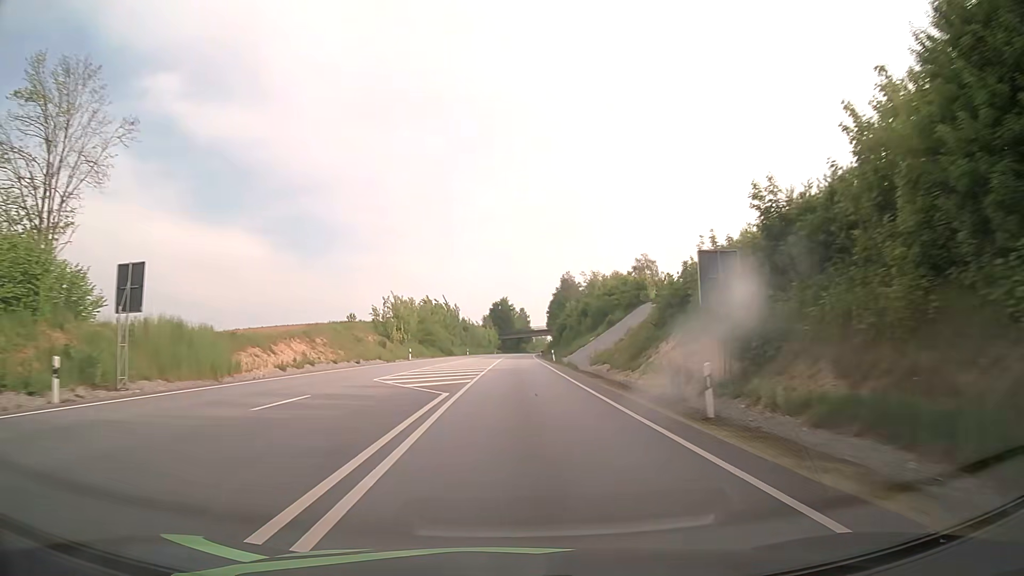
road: primary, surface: asphalt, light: Day
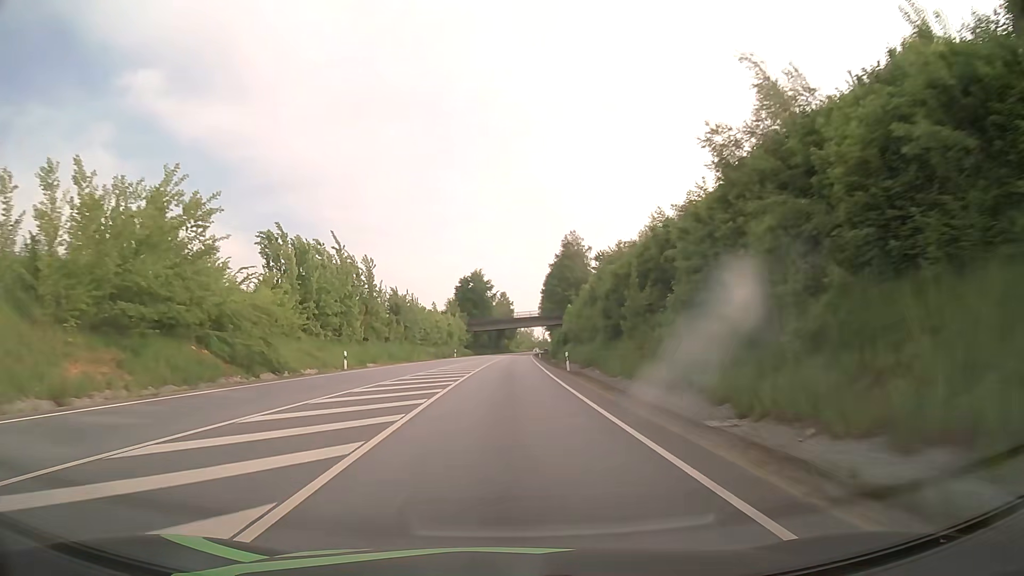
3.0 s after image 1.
(+1.7, +75.7) m; +2°
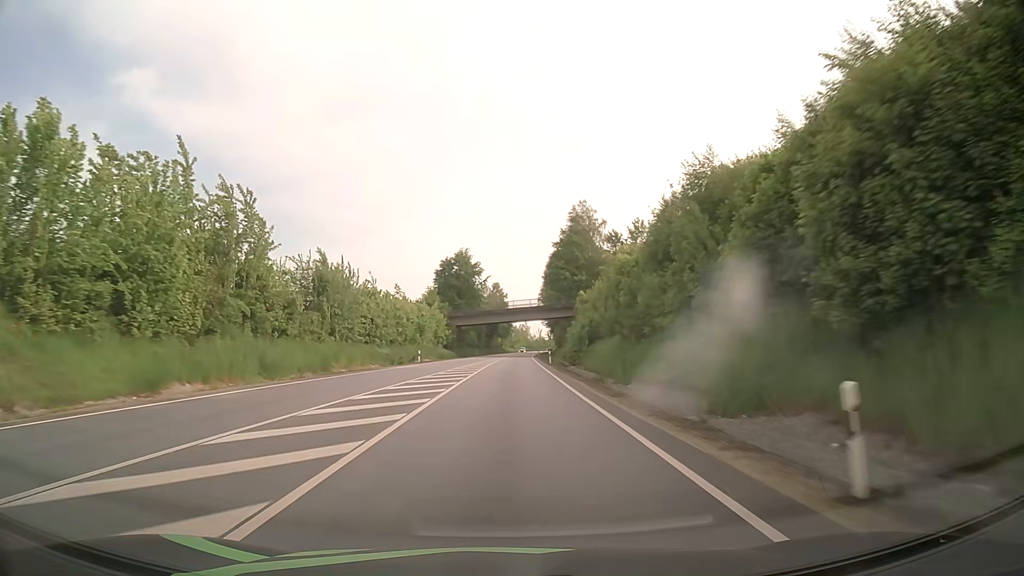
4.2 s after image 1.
(+0.1, +30.8) m; +1°
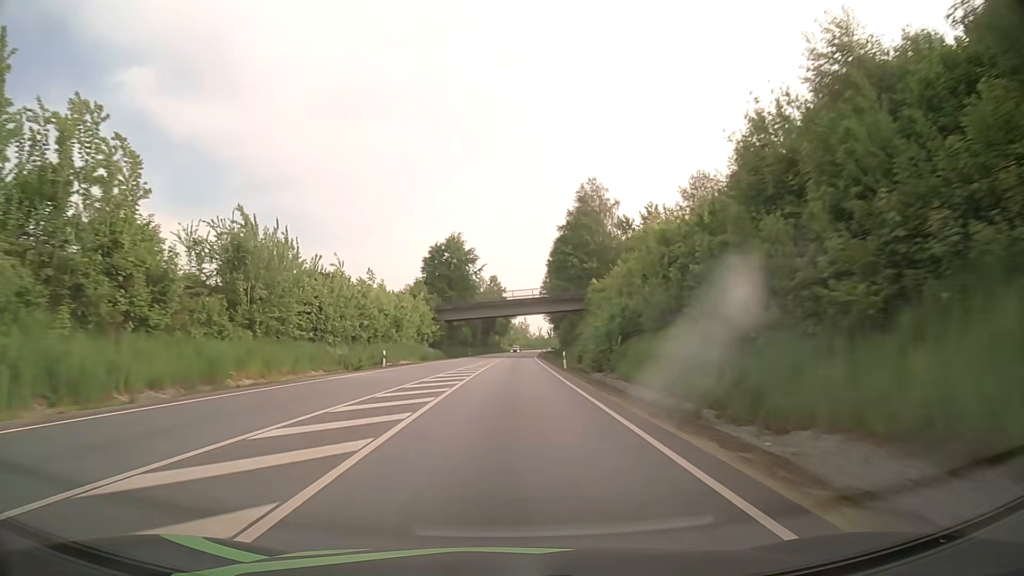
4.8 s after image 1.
(0.0, +15.5) m; 0°
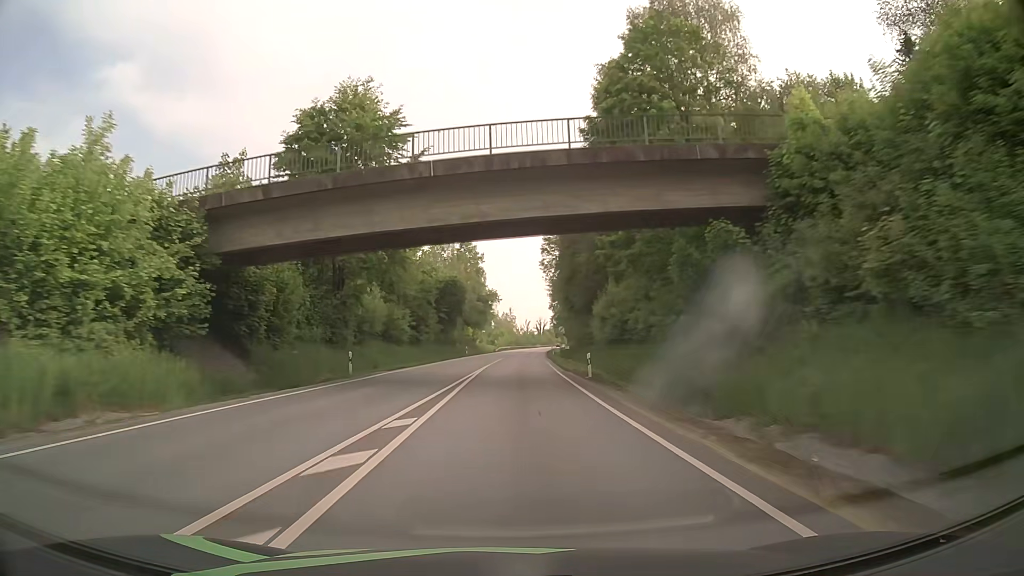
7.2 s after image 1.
(+0.4, +62.8) m; +1°
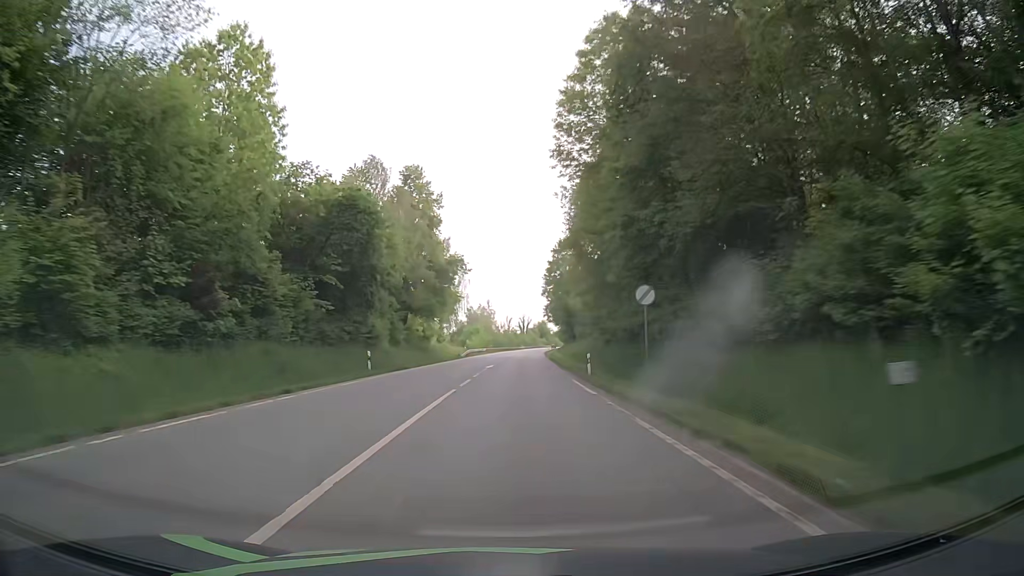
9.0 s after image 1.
(+0.7, +47.4) m; +2°
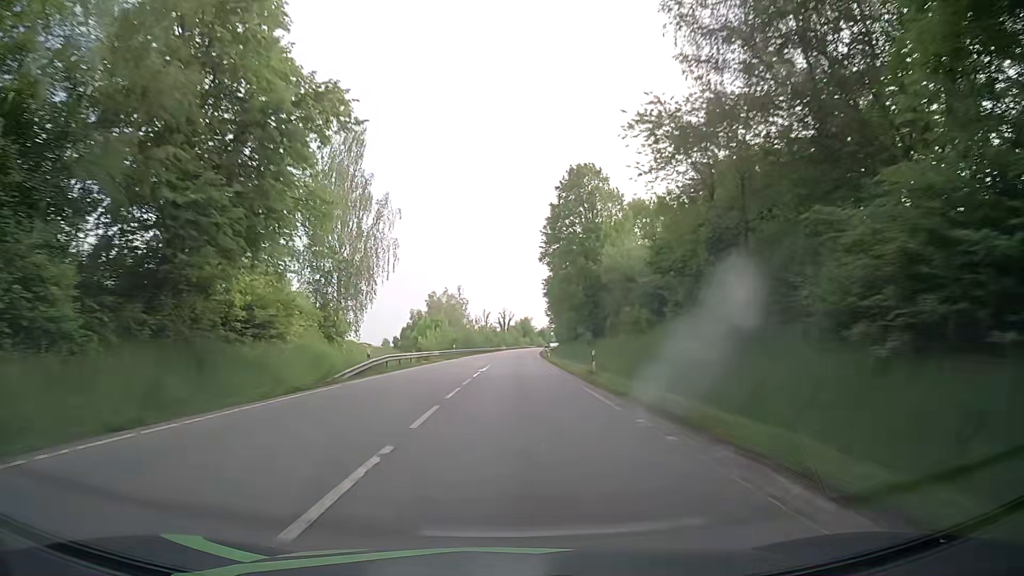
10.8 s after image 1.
(+0.6, +47.4) m; +2°
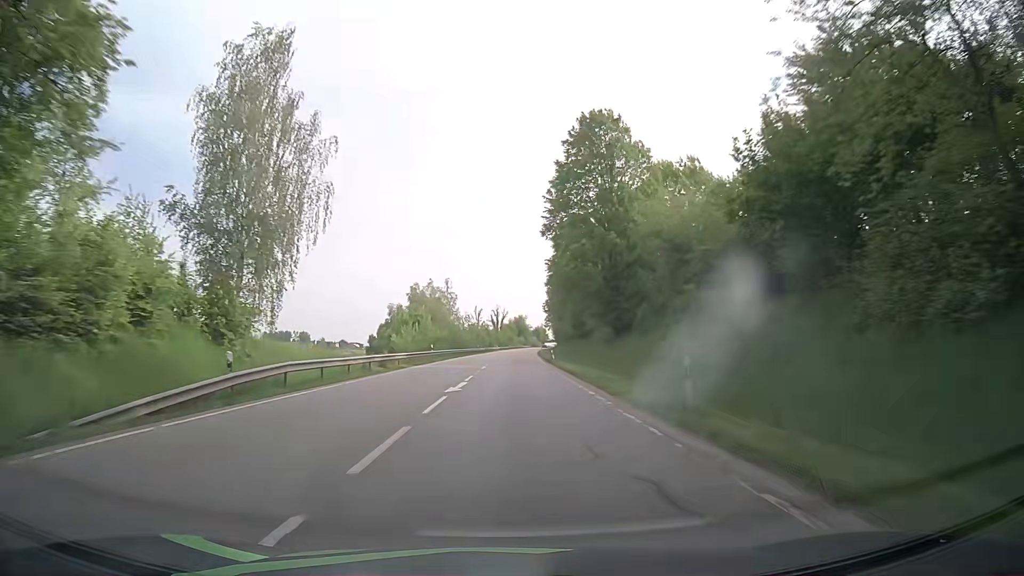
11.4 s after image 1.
(0.0, +15.8) m; 0°
(0, +10) (0, +20) (0, +30) (+1, +40) (+1, +50) (+1, +60) (+2, +70) (+2, +80) (+2, +90) (+3, +100) m
